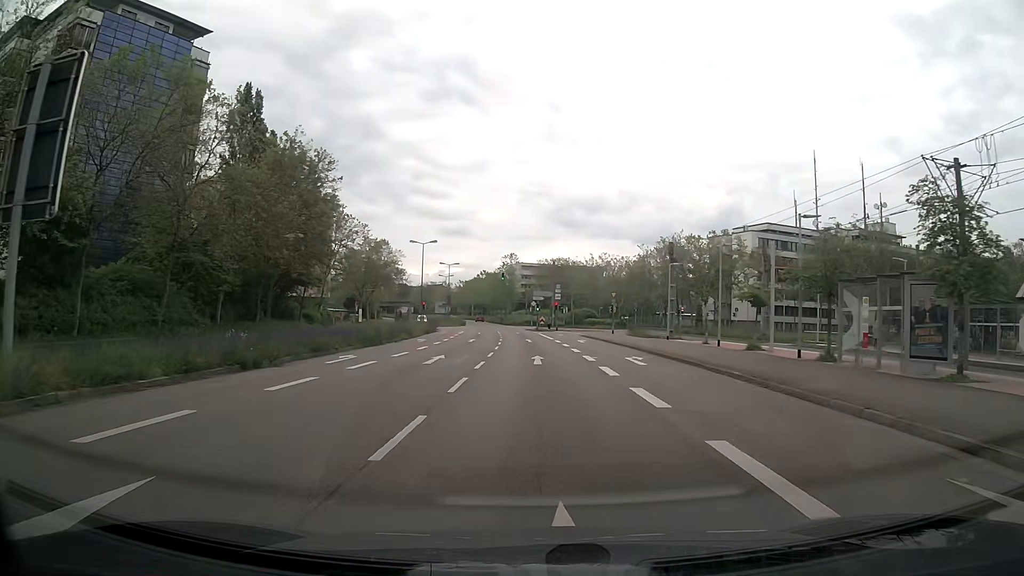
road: secondary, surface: asphalt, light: Day
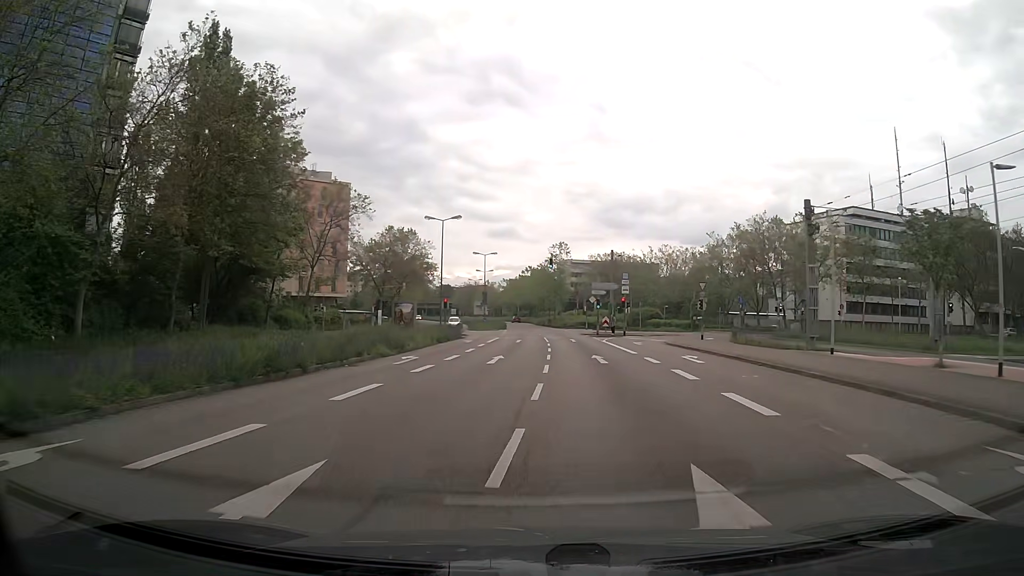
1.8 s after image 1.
(-0.7, +18.8) m; -4°
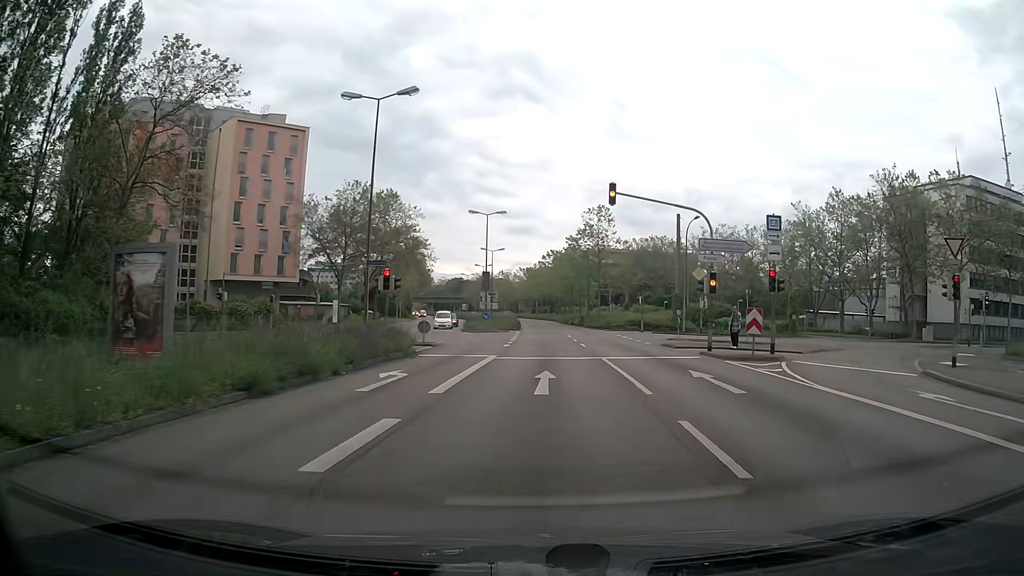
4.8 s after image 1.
(-0.8, +29.7) m; -2°
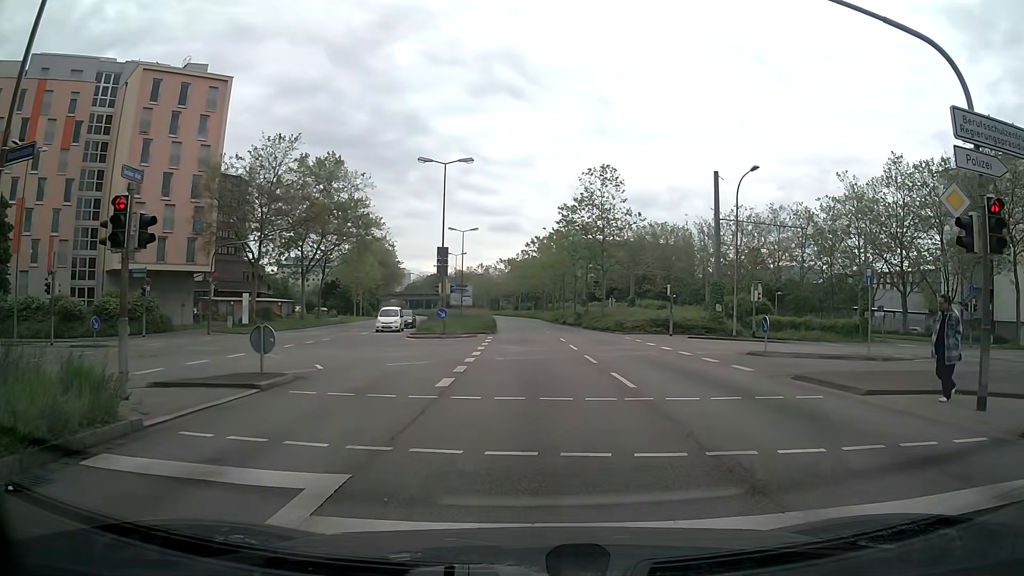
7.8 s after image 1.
(+0.3, +16.9) m; +1°
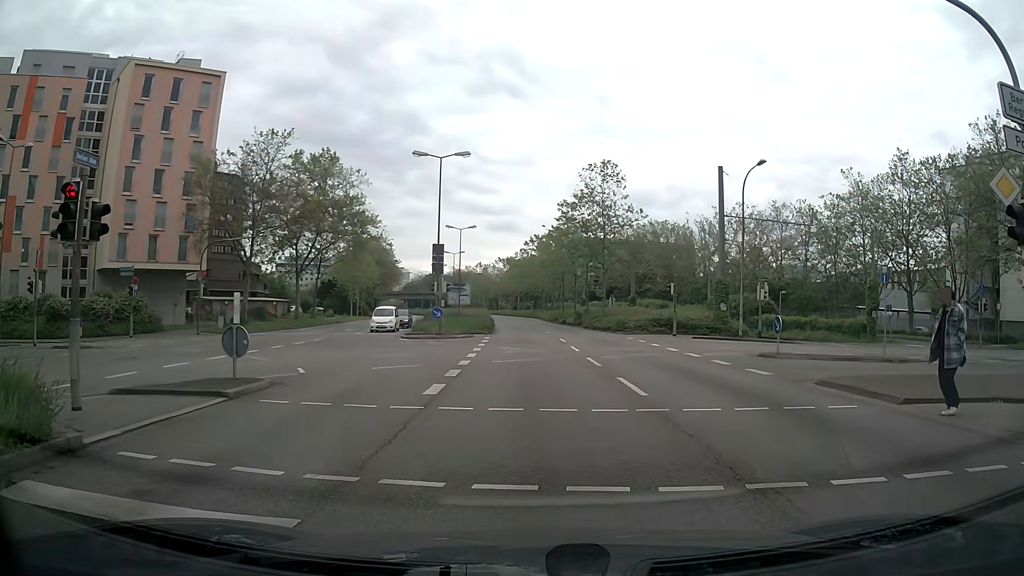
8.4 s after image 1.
(0.0, +1.2) m; -2°
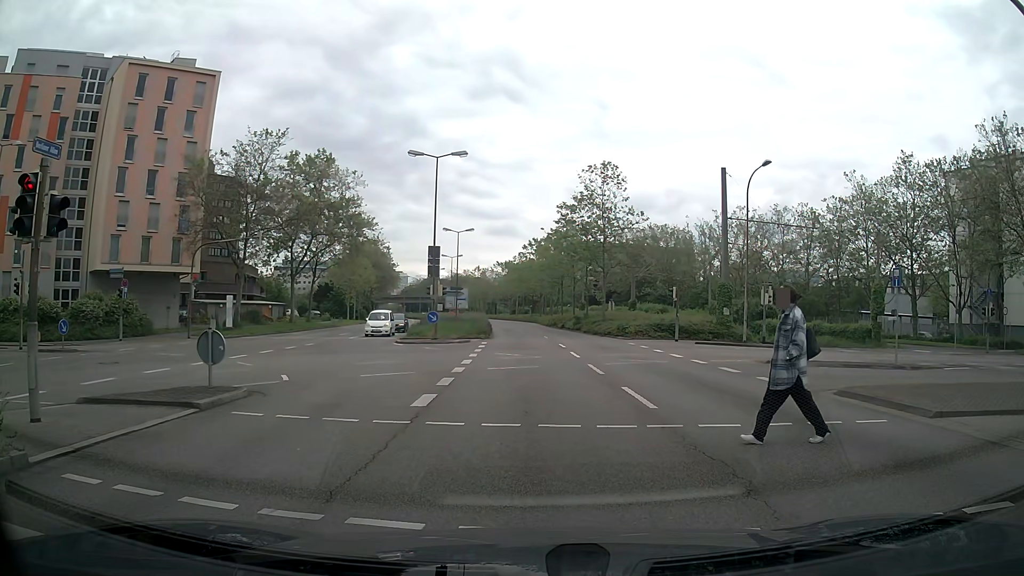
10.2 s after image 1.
(0.0, +0.9) m; 0°
(+1, +10) (+1, +20) (+2, +30) (+2, +40) (+2, +50) (+2, +60) (+1, +70) (+1, +80) (0, +90) (-1, +100) m
